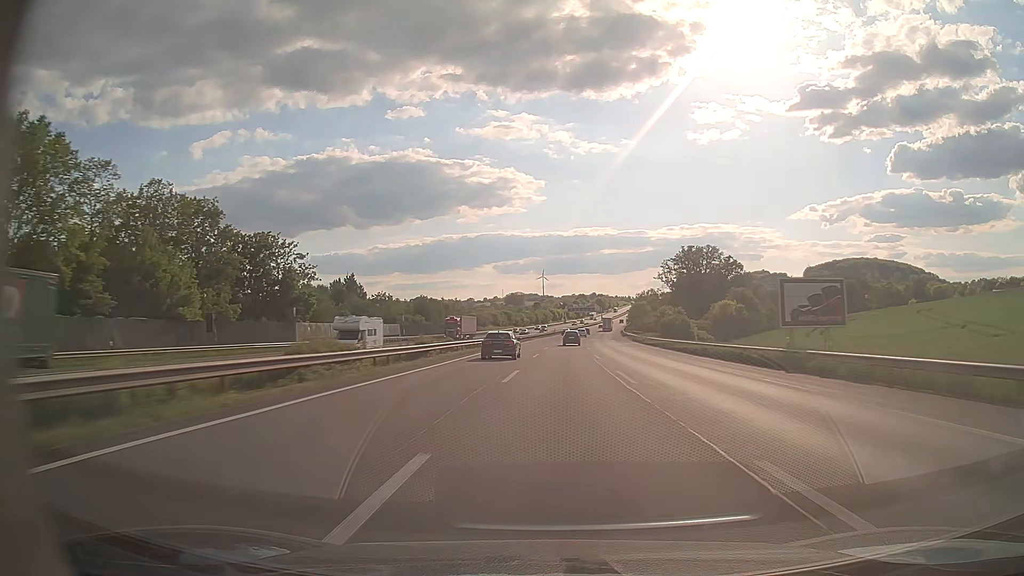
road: motorway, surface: asphalt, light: Day
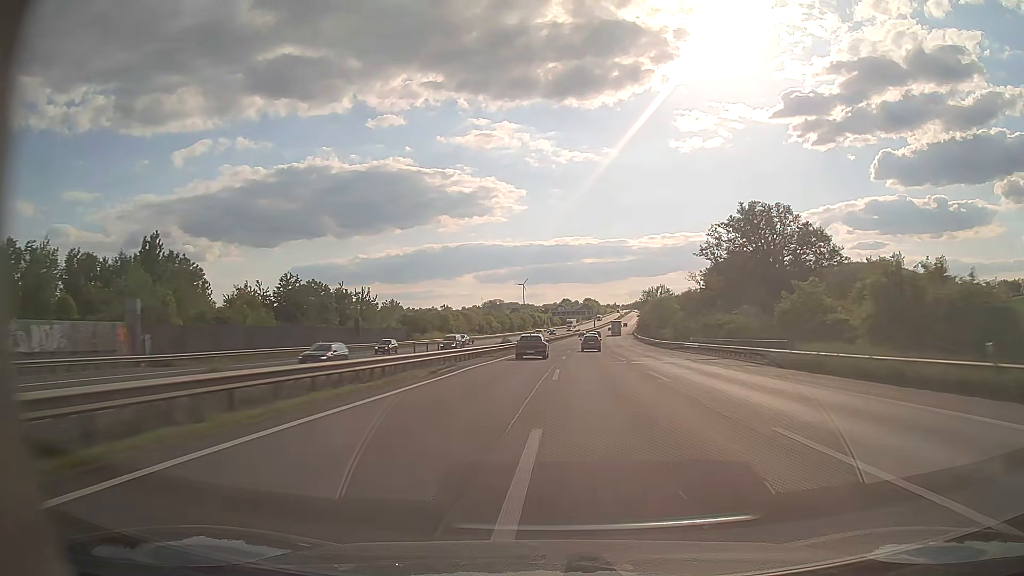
(+0.8, +69.8) m; +2°
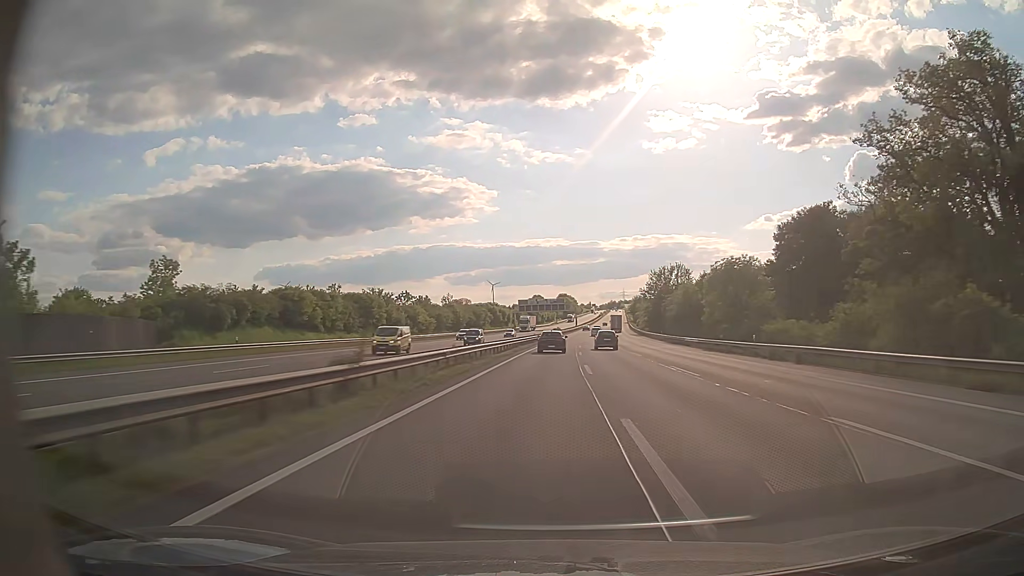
(+1.3, +71.0) m; +2°
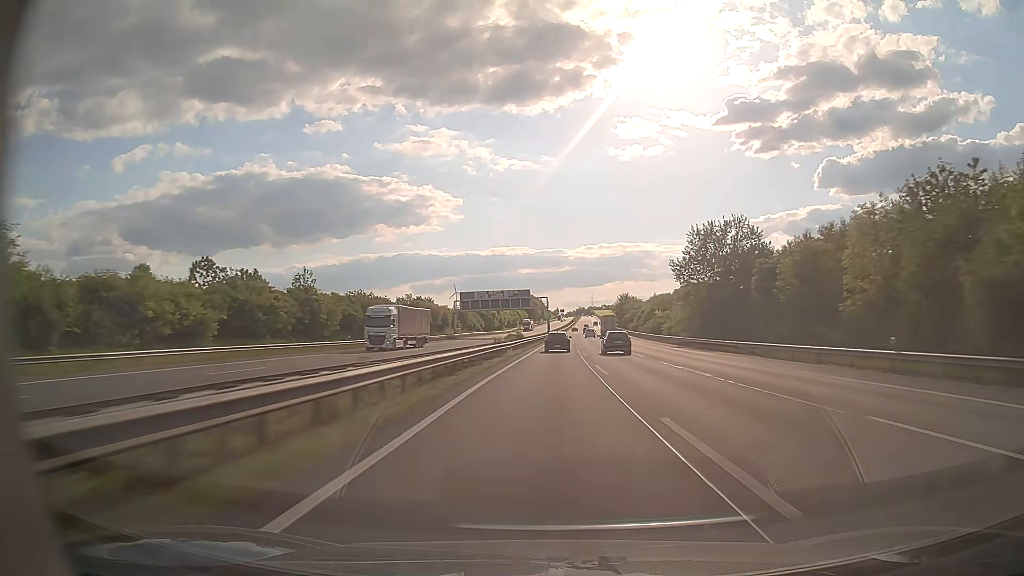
(+1.6, +71.4) m; +3°
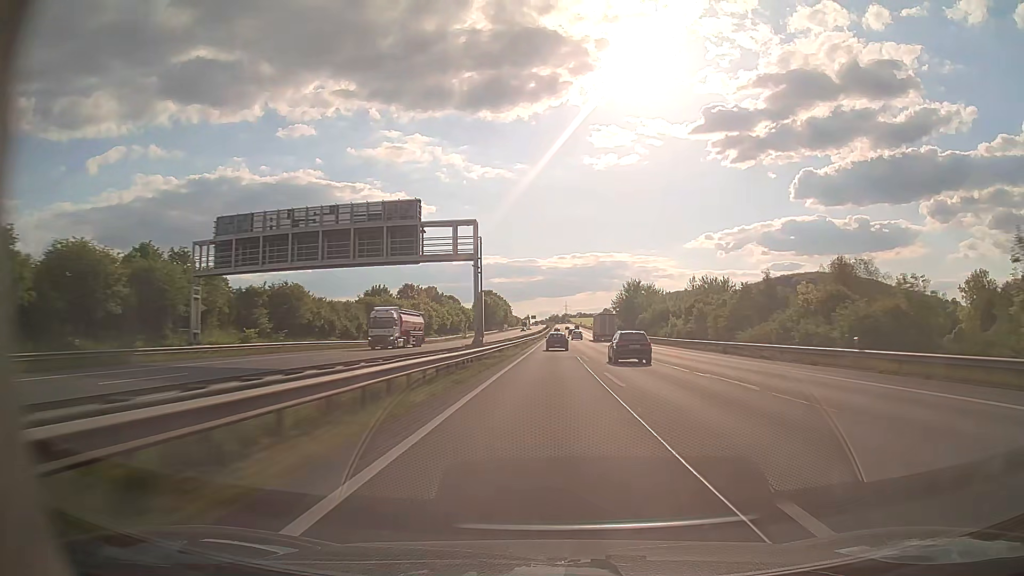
(+2.8, +95.6) m; +3°
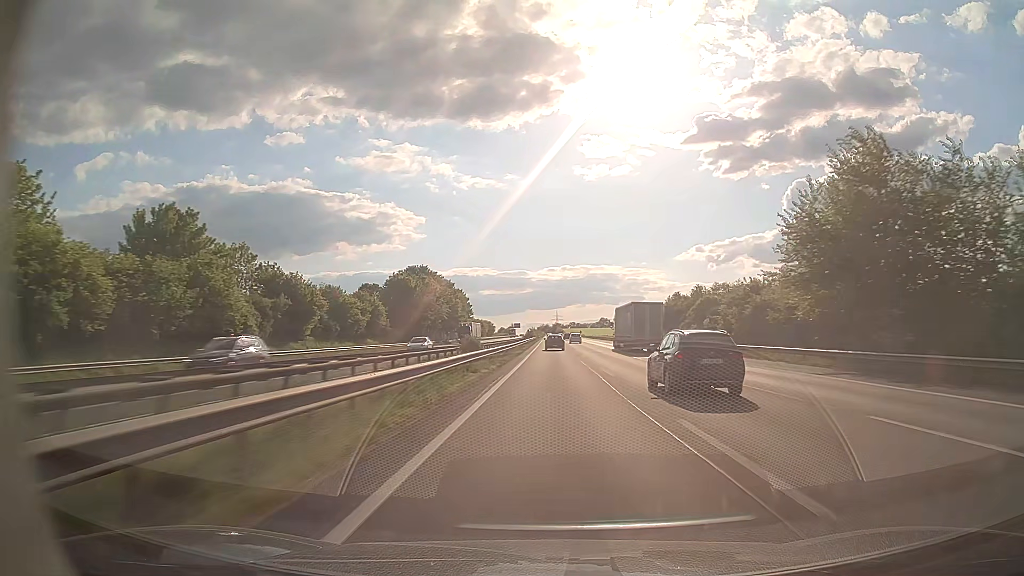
(+1.2, +120.2) m; +1°
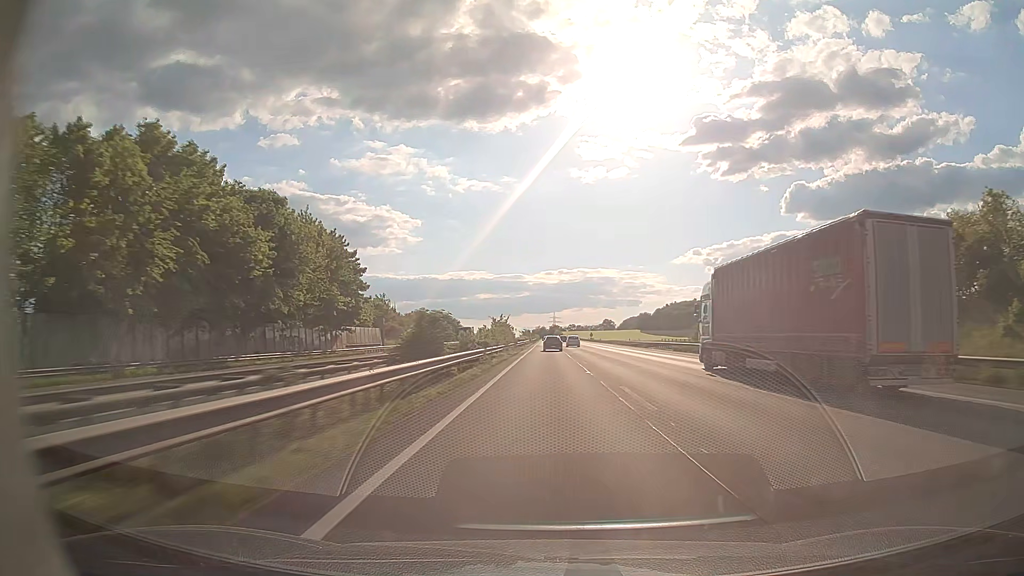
(+0.2, +99.9) m; 0°
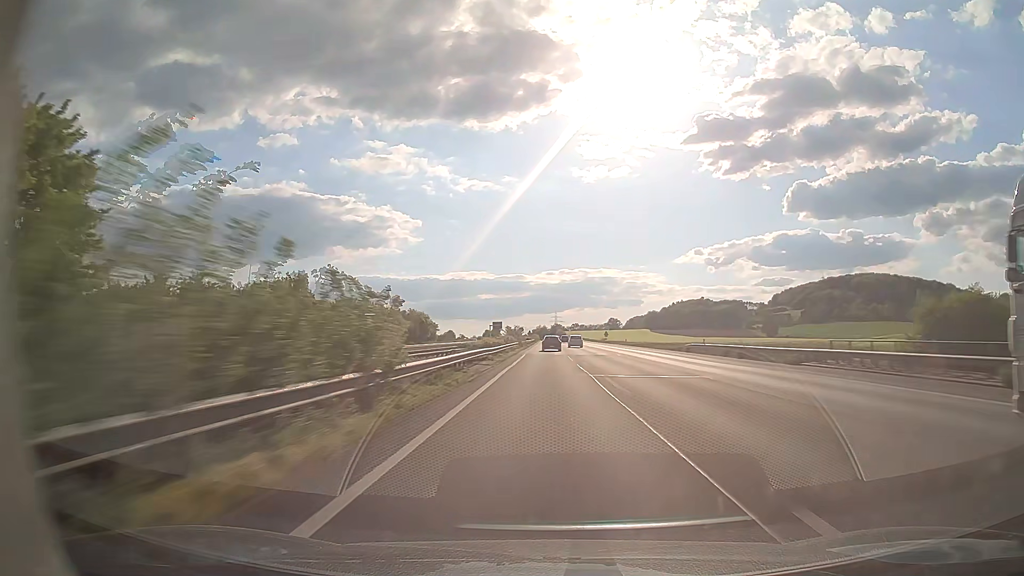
(-0.1, +50.7) m; 0°
(0, +10) (0, +20) (0, +30) (0, +40) (0, +50) (0, +60) (0, +70) (0, +80) (0, +90) (0, +100) m
